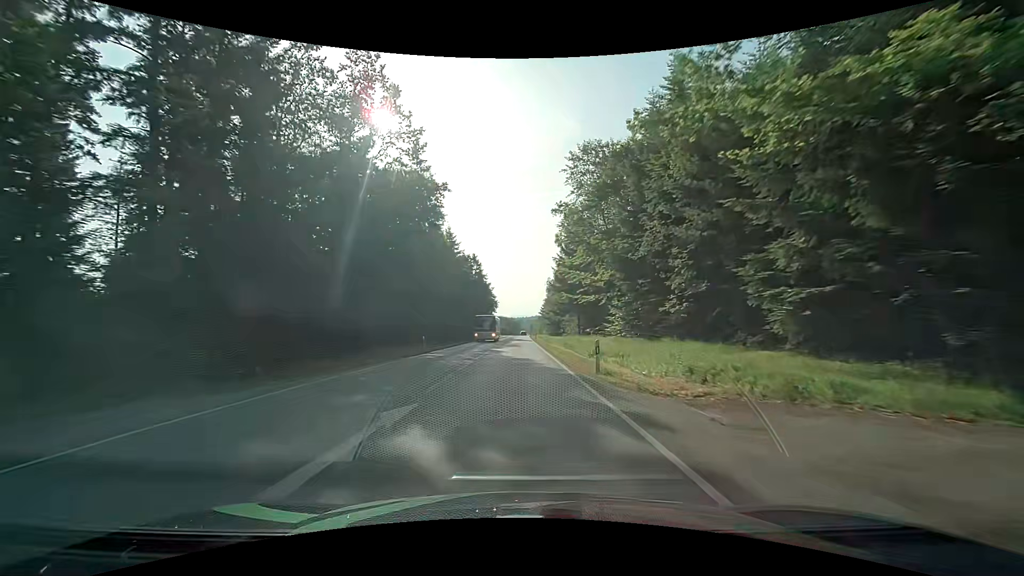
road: secondary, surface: asphalt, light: Day
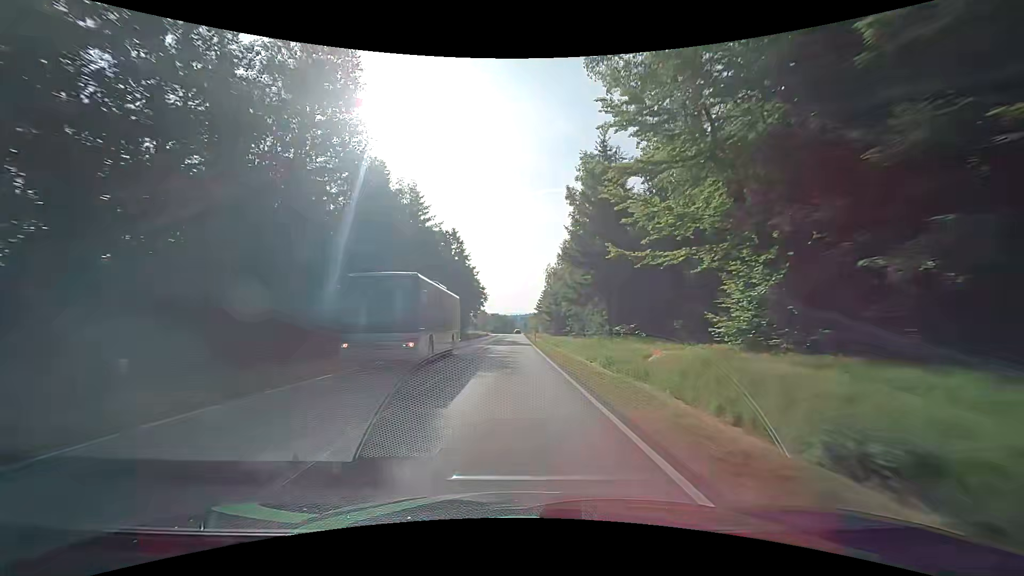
(+0.2, +24.6) m; +1°
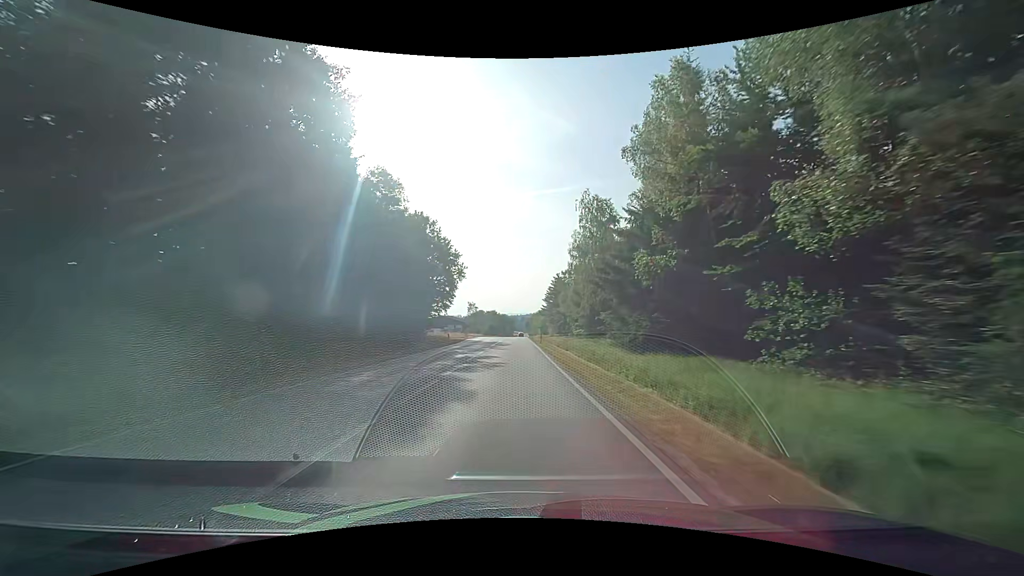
(-0.2, +61.2) m; 0°
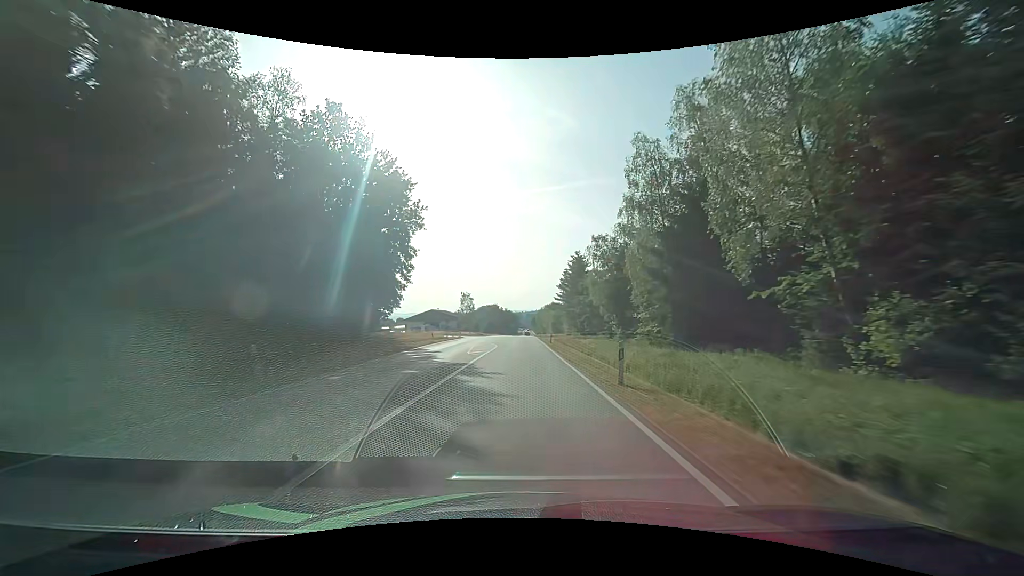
(-0.2, +35.6) m; 0°
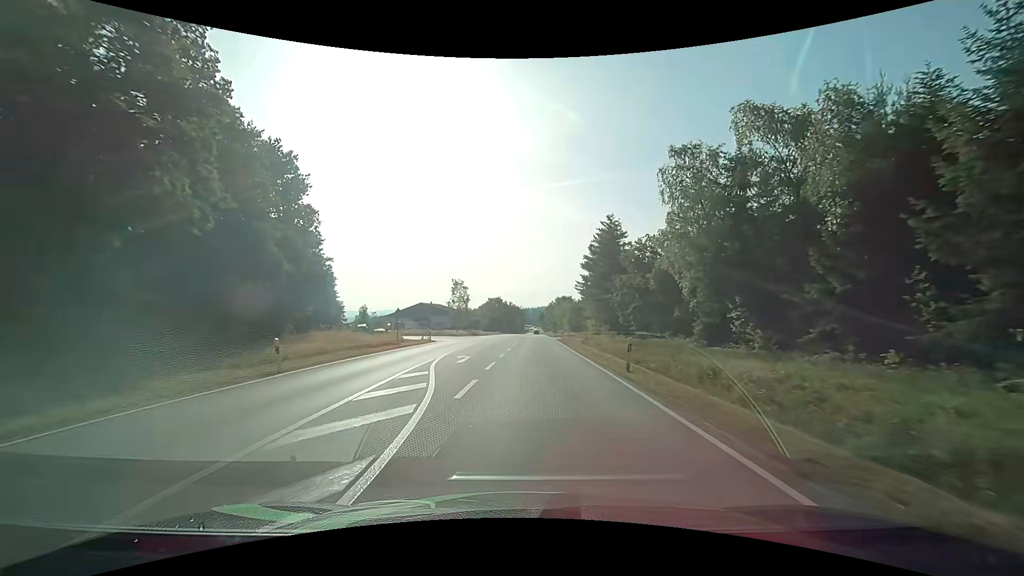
(-0.3, +30.8) m; -1°
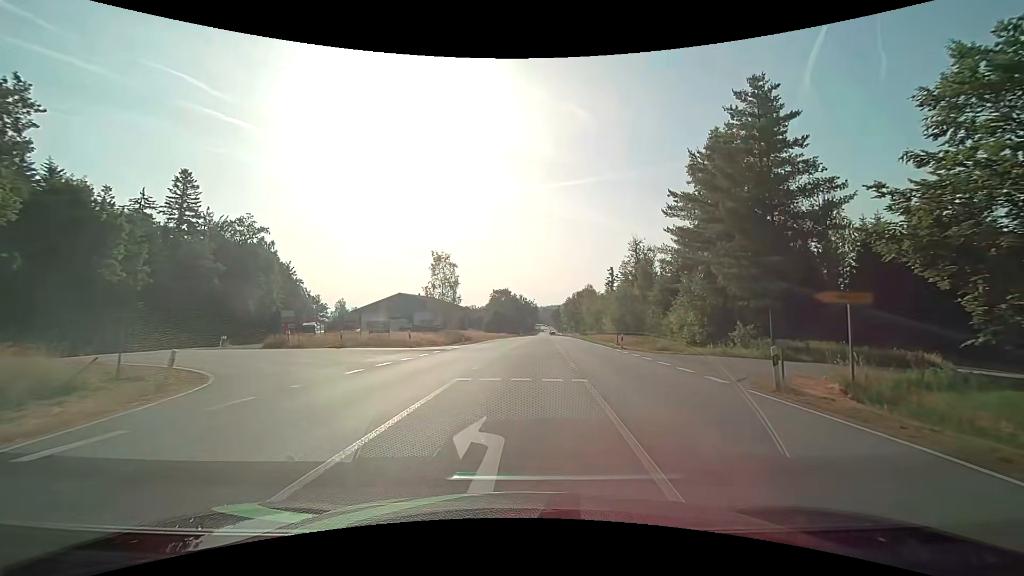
(-1.1, +40.3) m; -1°
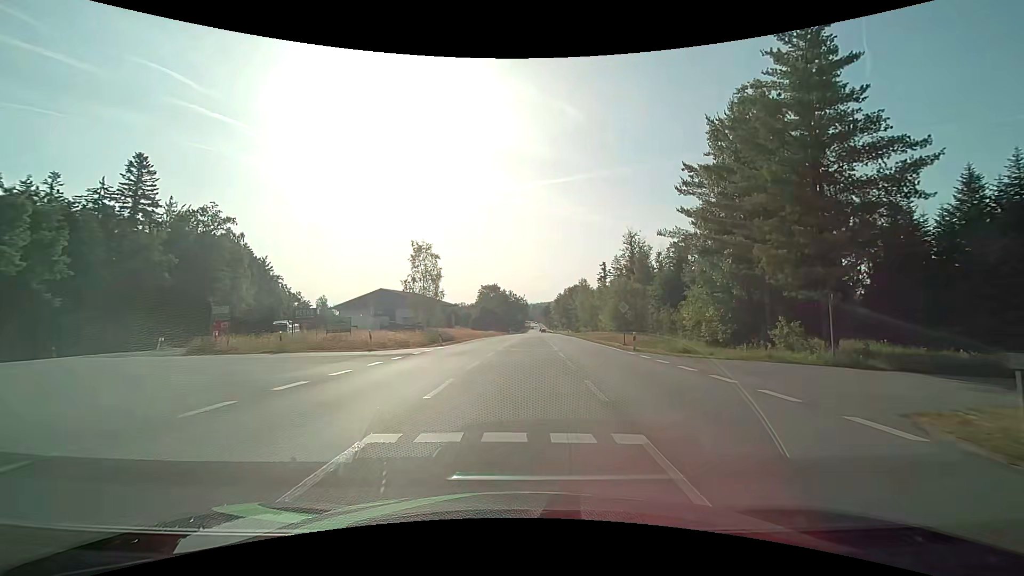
(+0.1, +6.5) m; +1°
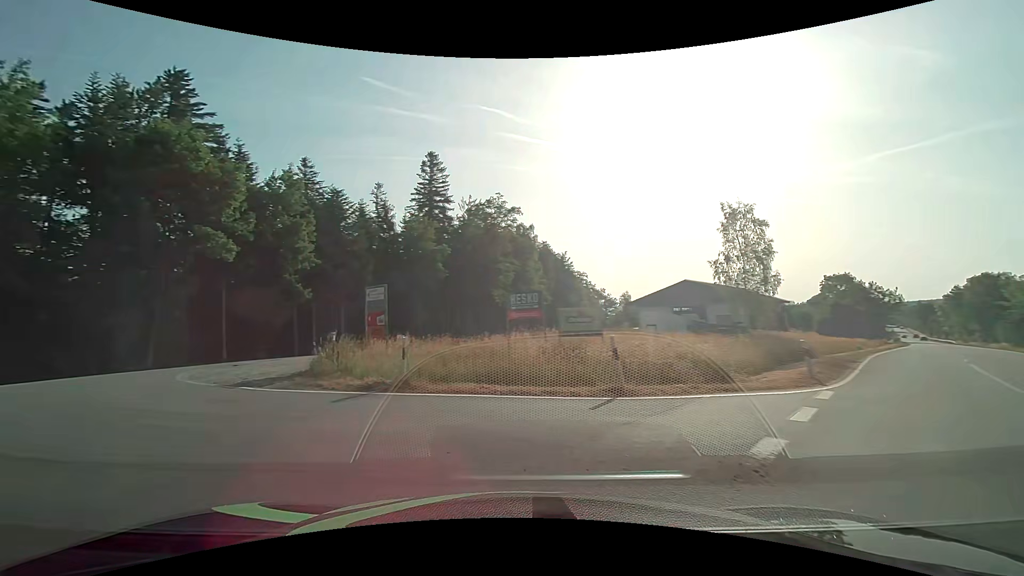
(-2.6, +17.3) m; -34°
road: tertiary
(-4, +9) (-11, +16) (-14, +25) (-12, +35) (-9, +45) (-6, +54) (-3, +64) (0, +73) (+3, +83) (+5, +93) m
